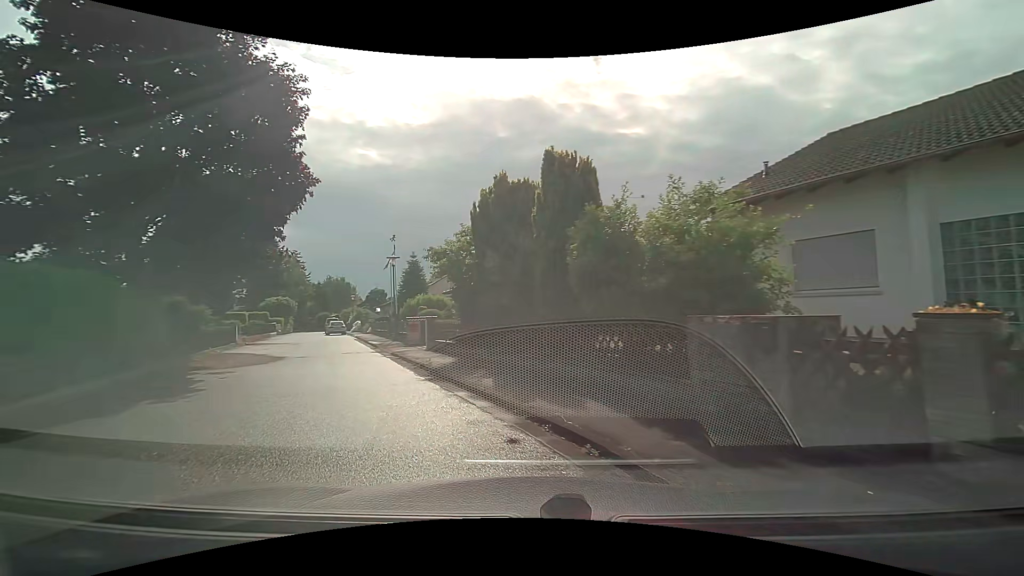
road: residential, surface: asphalt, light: Day
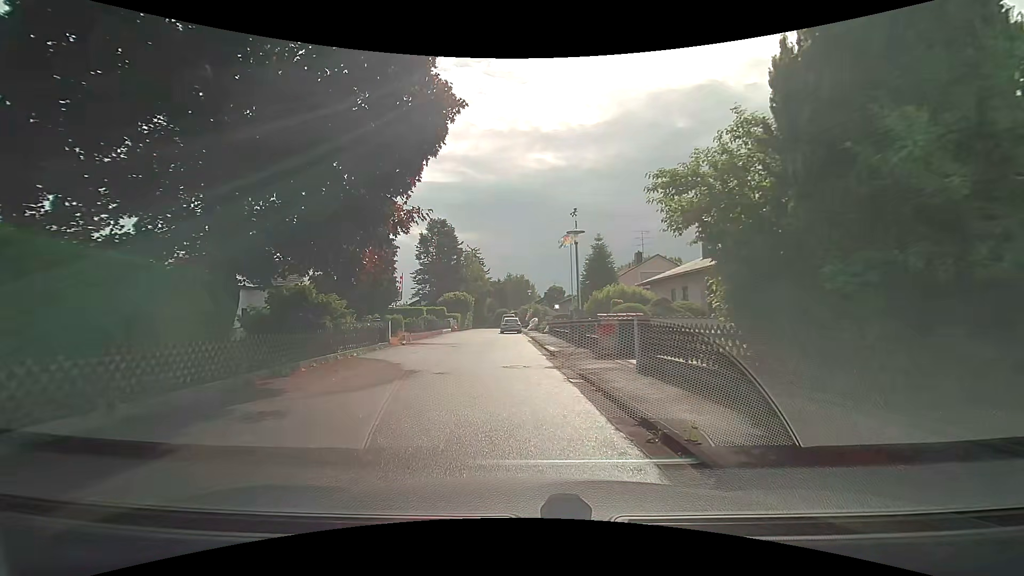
(-1.9, +8.1) m; -20°
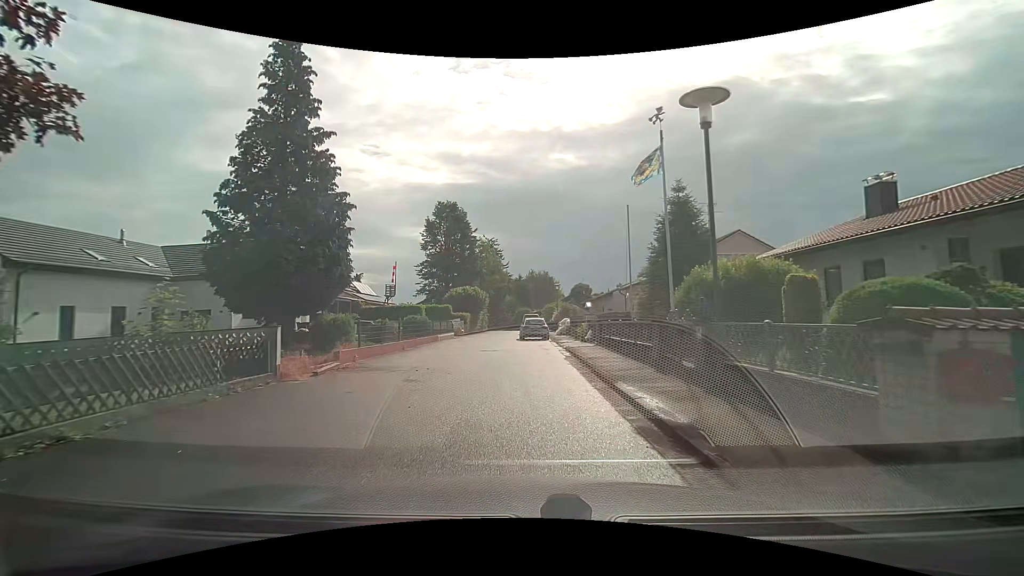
(-0.6, +12.6) m; -3°
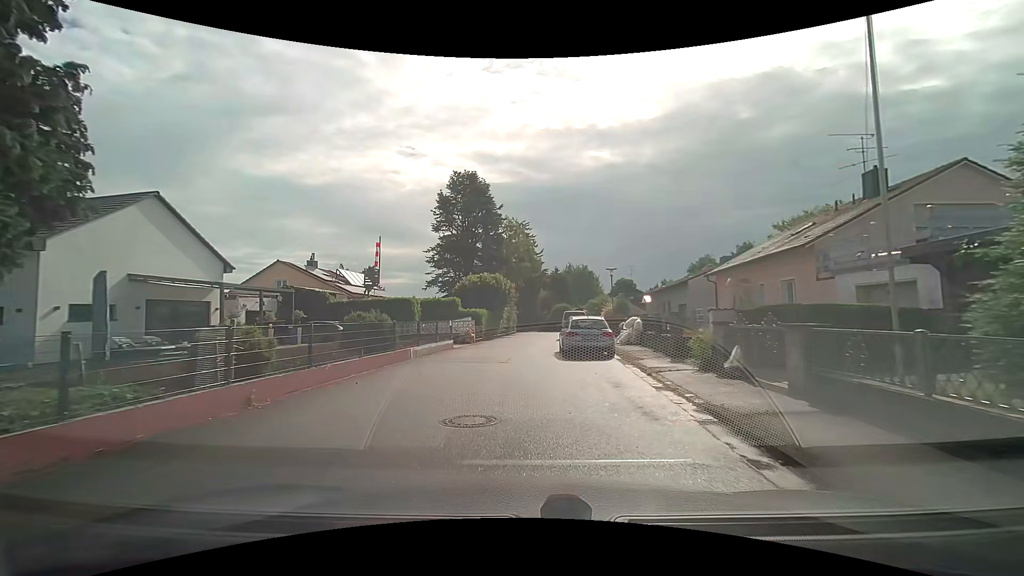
(-0.3, +14.1) m; -4°
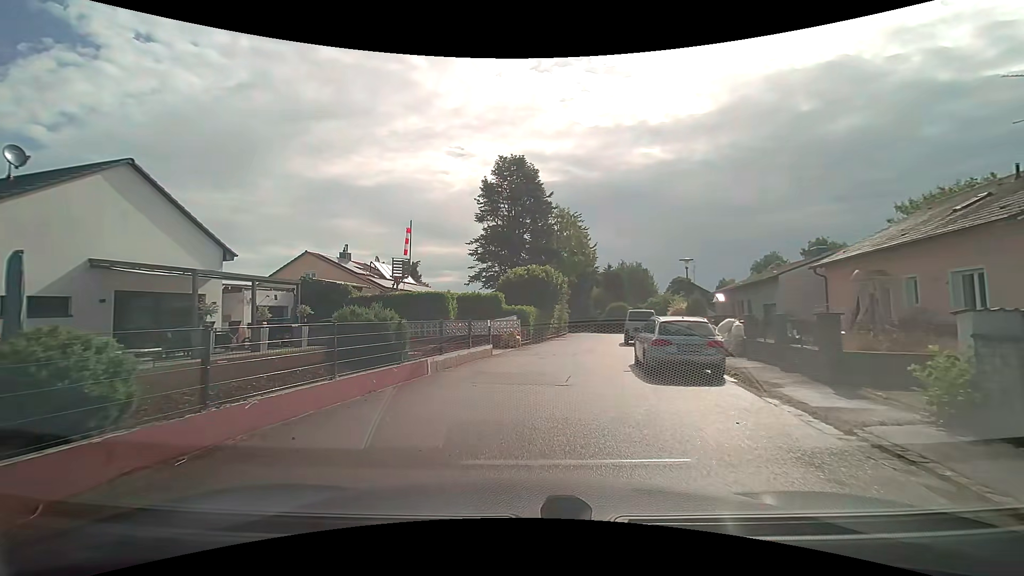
(-0.3, +5.1) m; -5°
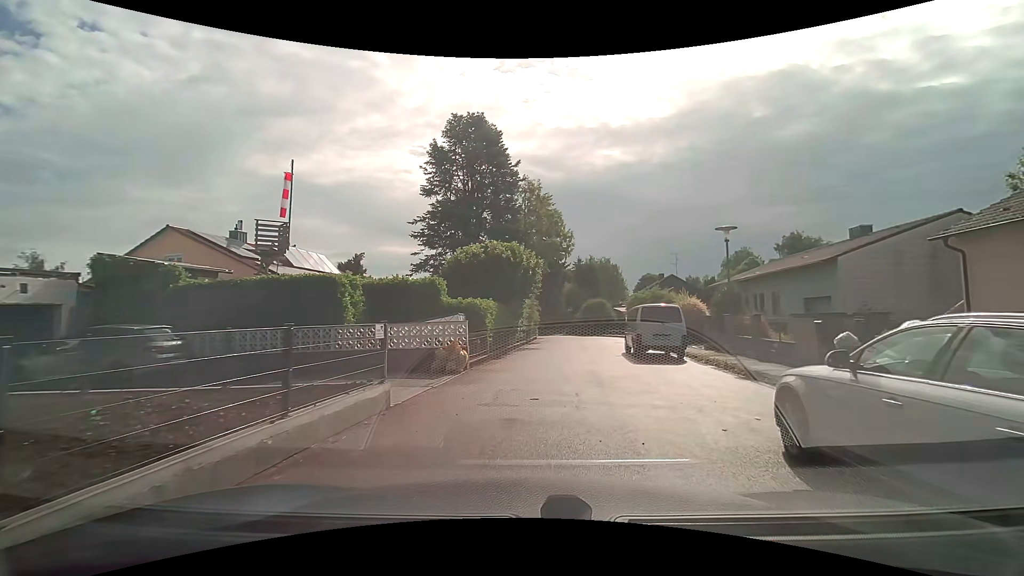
(-0.2, +10.3) m; +2°
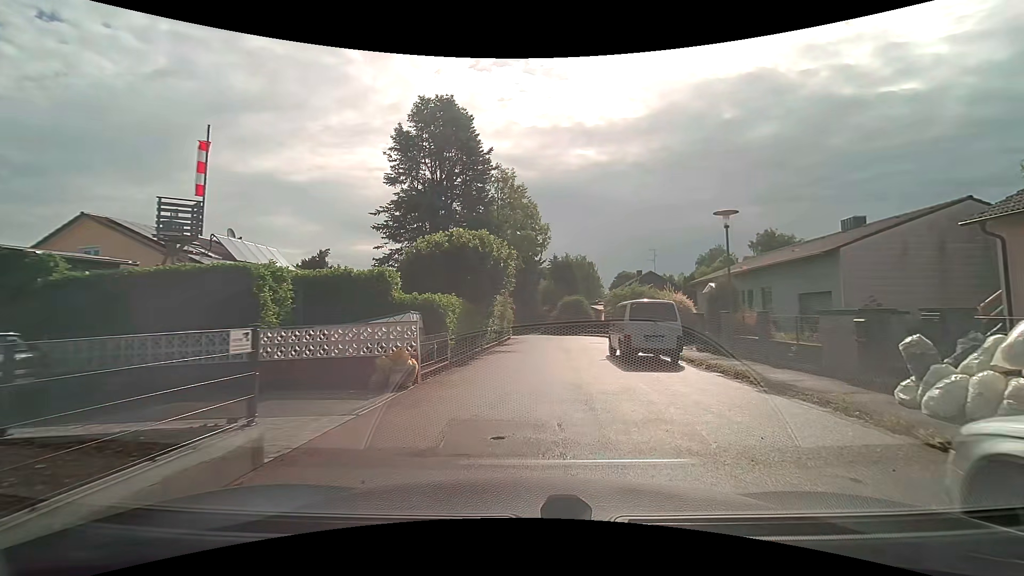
(+0.1, +2.8) m; +3°
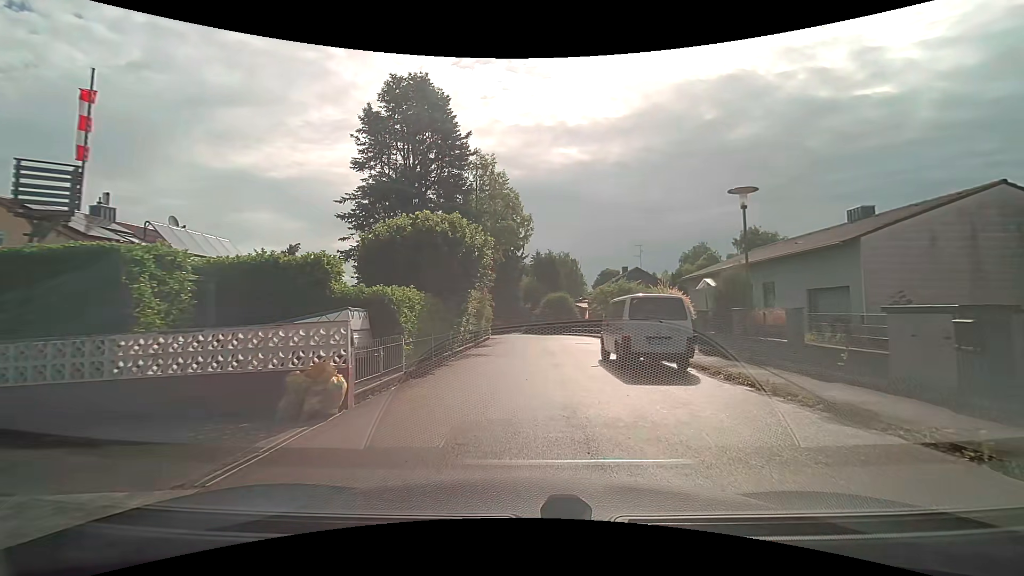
(+0.1, +2.8) m; +3°
